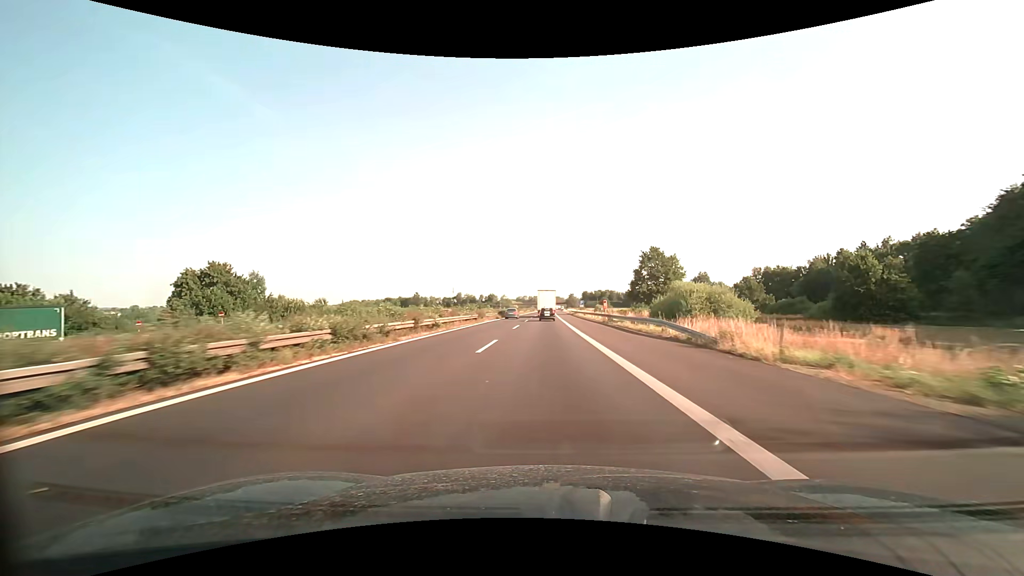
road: motorway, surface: asphalt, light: Day
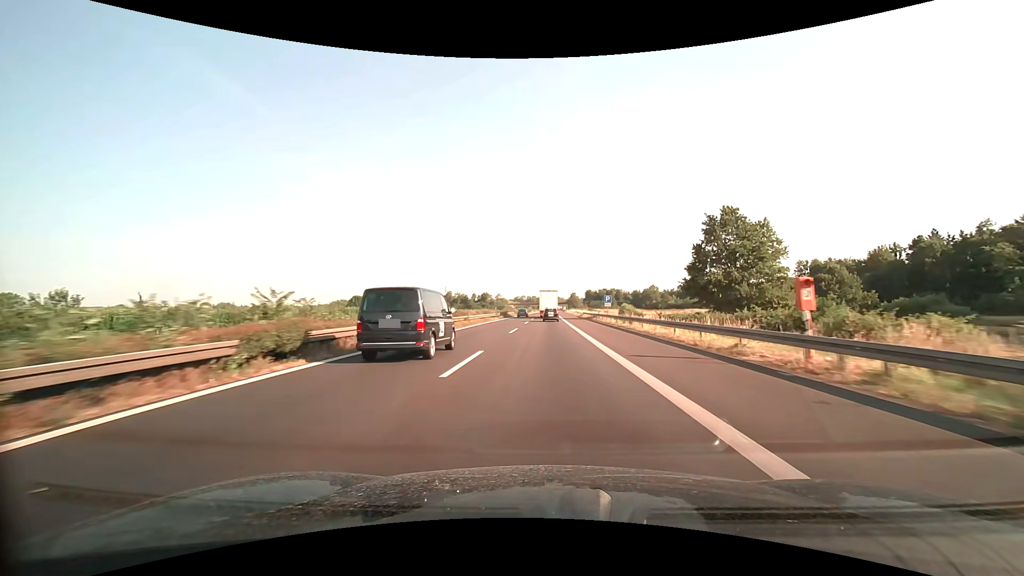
(-0.1, +41.4) m; 0°
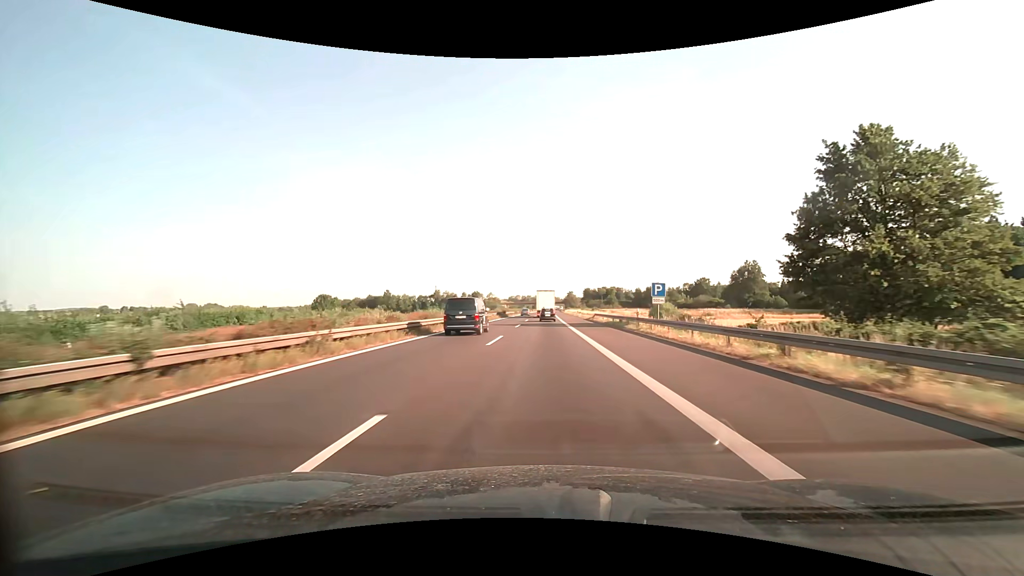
(+0.1, +27.5) m; +1°
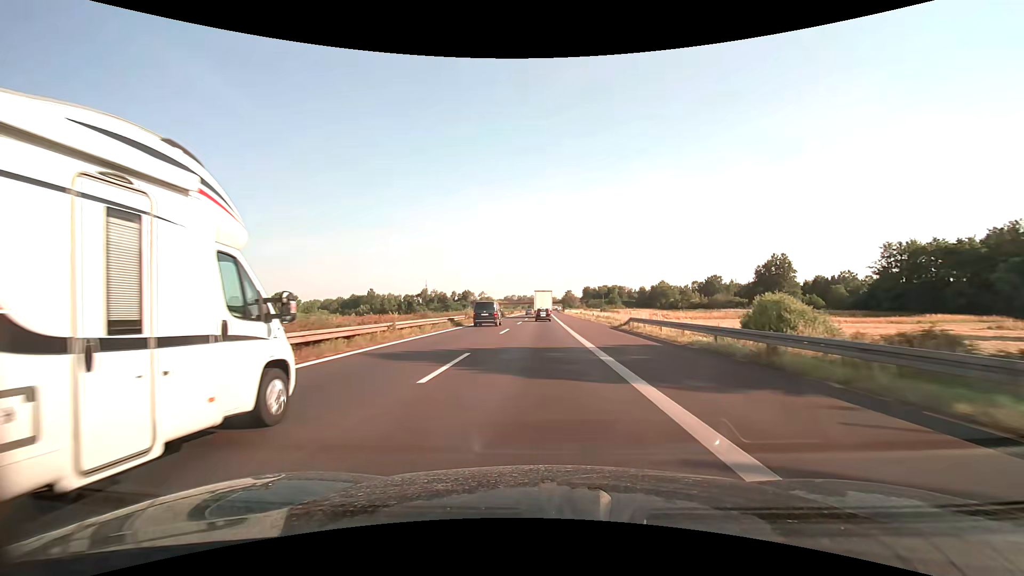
(0.0, +27.4) m; 0°
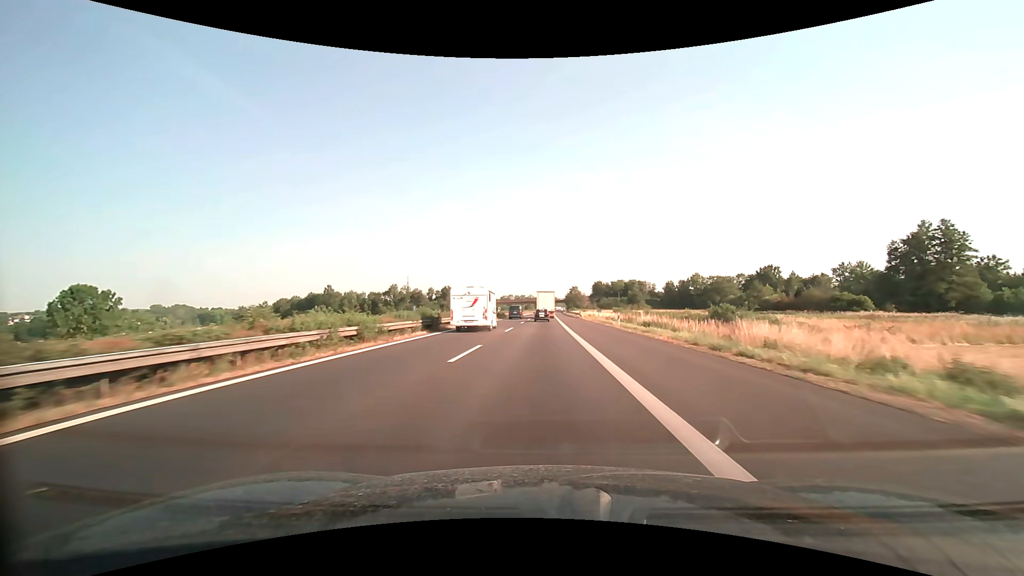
(+0.2, +68.6) m; 0°
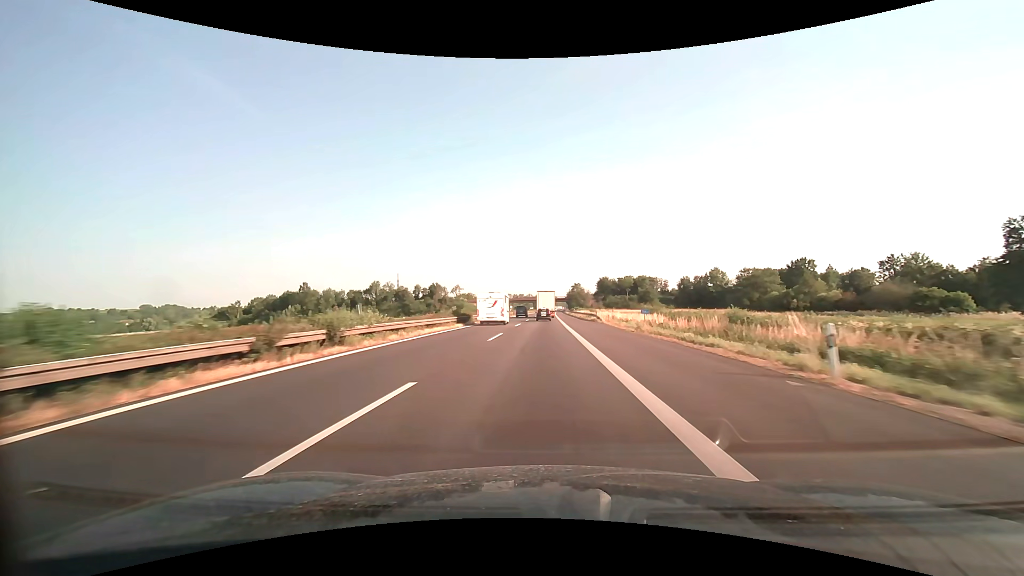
(0.0, +27.7) m; 0°
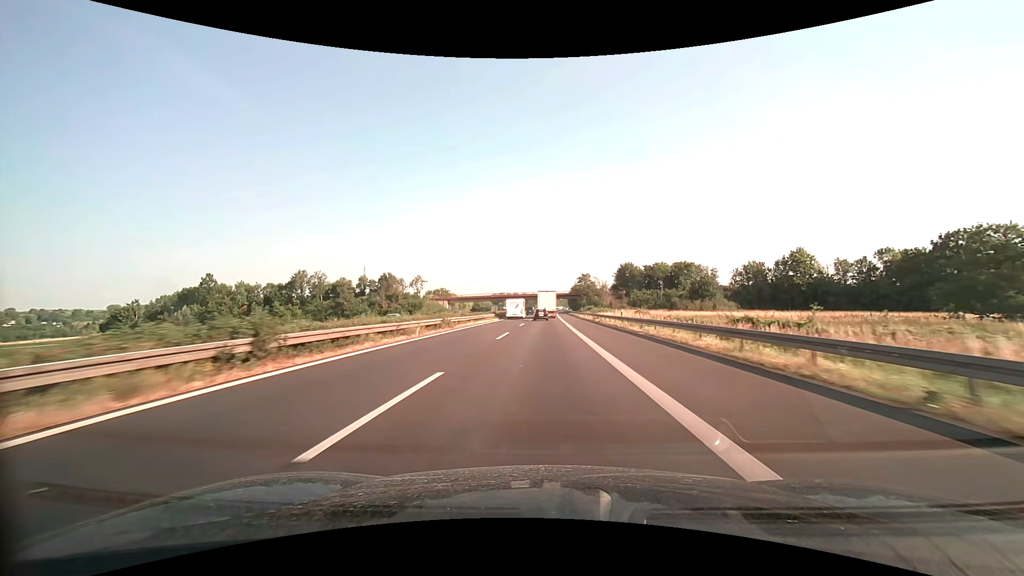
(+0.2, +70.9) m; 0°
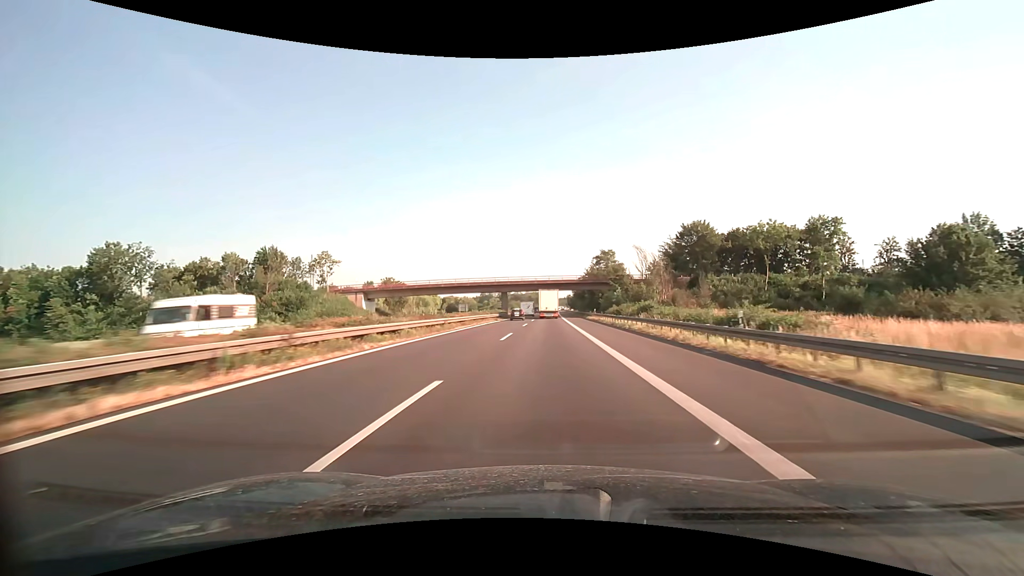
(+0.3, +73.7) m; 0°
(0, +10) (0, +20) (0, +30) (0, +40) (0, +50) (0, +60) (0, +70) (+1, +80) (+1, +90) (+1, +100) m
